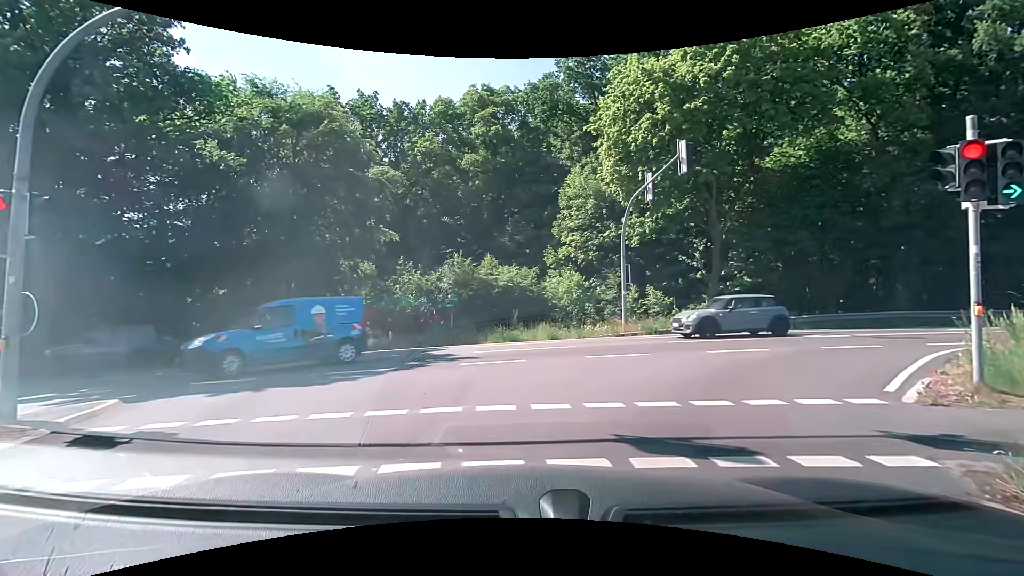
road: tertiary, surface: asphalt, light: Day
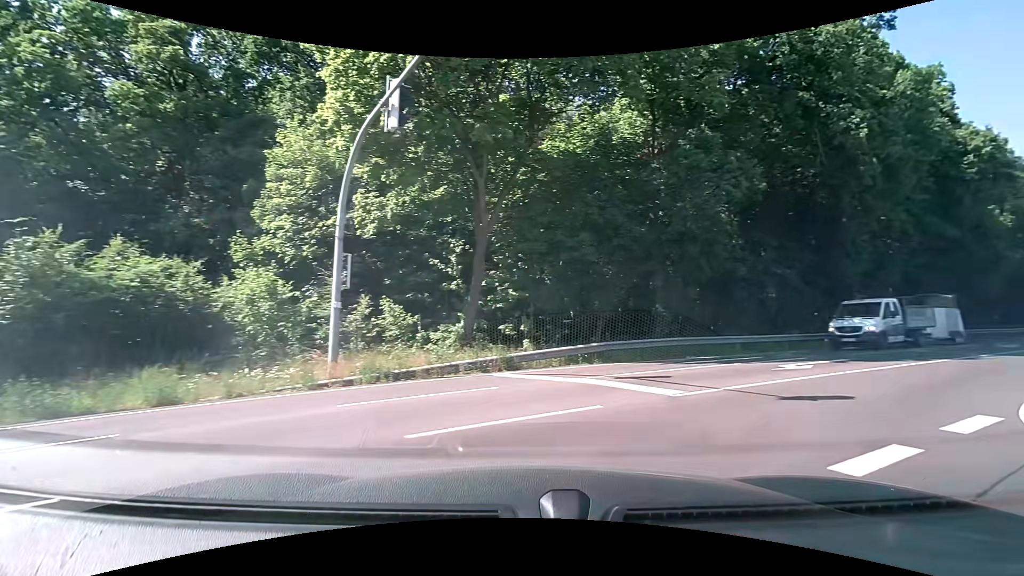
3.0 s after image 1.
(+2.0, +10.8) m; +28°
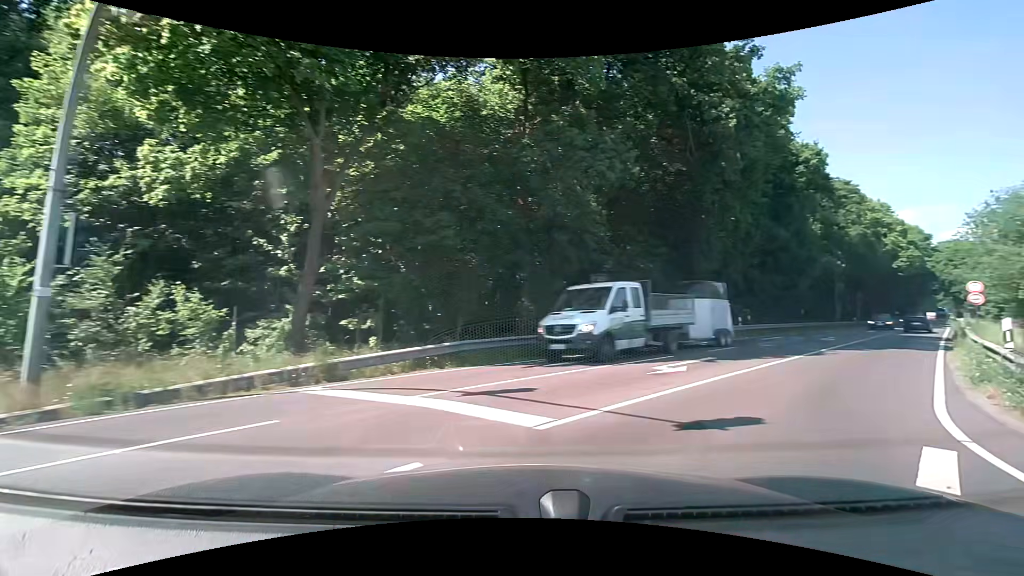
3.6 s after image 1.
(+0.4, +3.2) m; +14°
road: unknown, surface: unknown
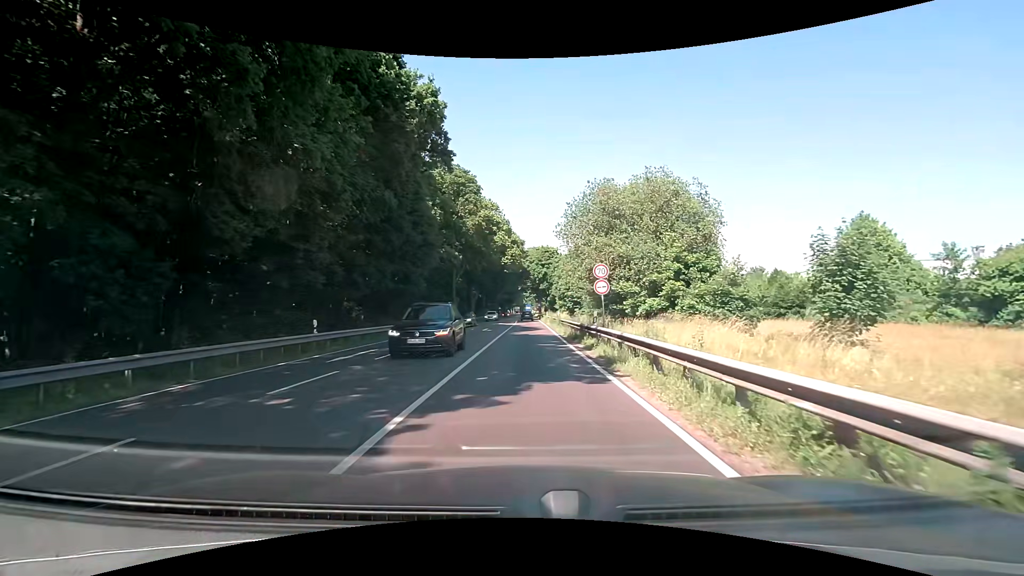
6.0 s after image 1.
(+7.6, +13.8) m; +41°
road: primary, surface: asphalt
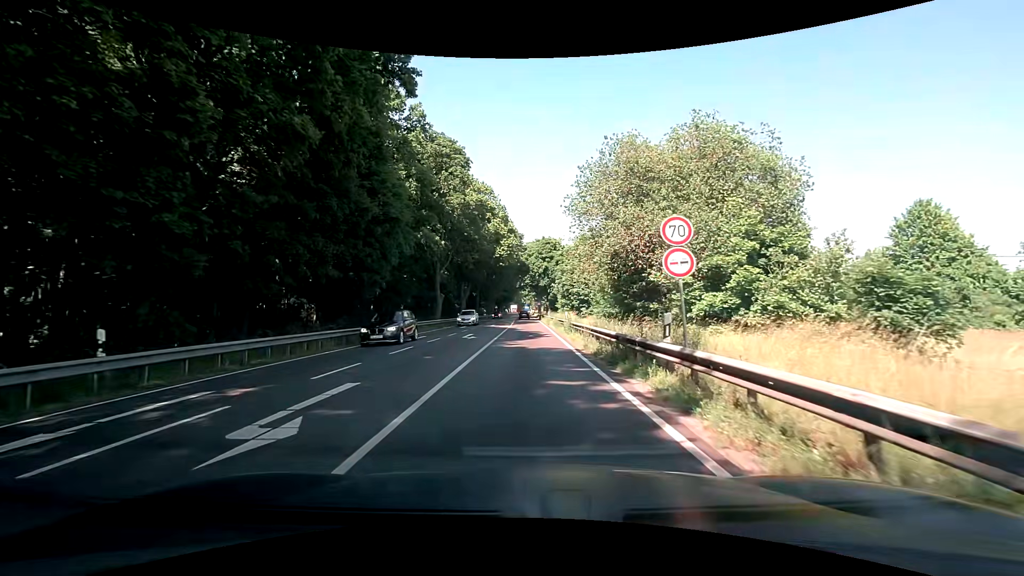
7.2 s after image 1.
(+0.1, +10.5) m; 0°
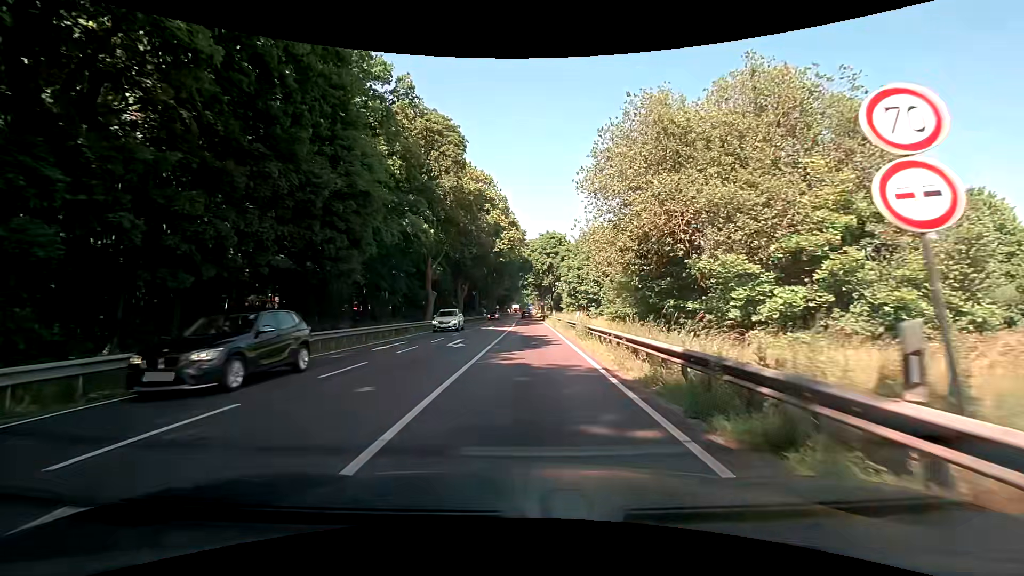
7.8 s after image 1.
(0.0, +6.0) m; 0°
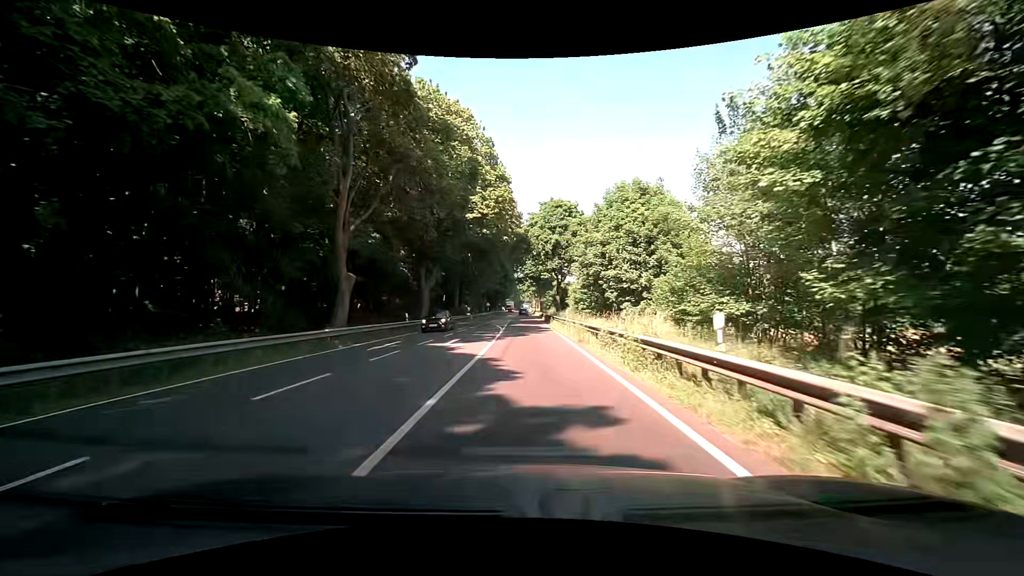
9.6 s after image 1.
(0.0, +21.2) m; 0°
